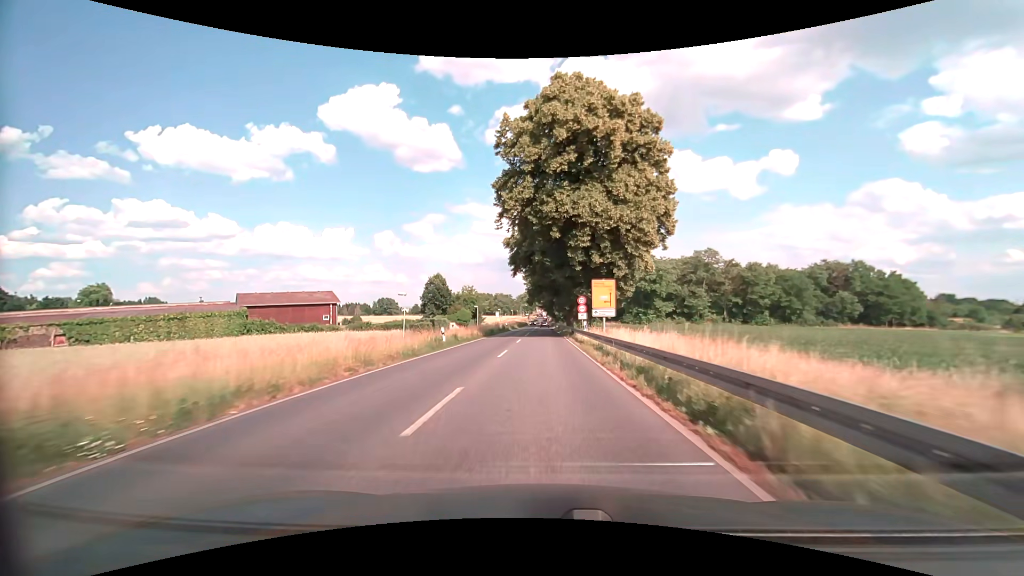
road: primary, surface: asphalt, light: Day
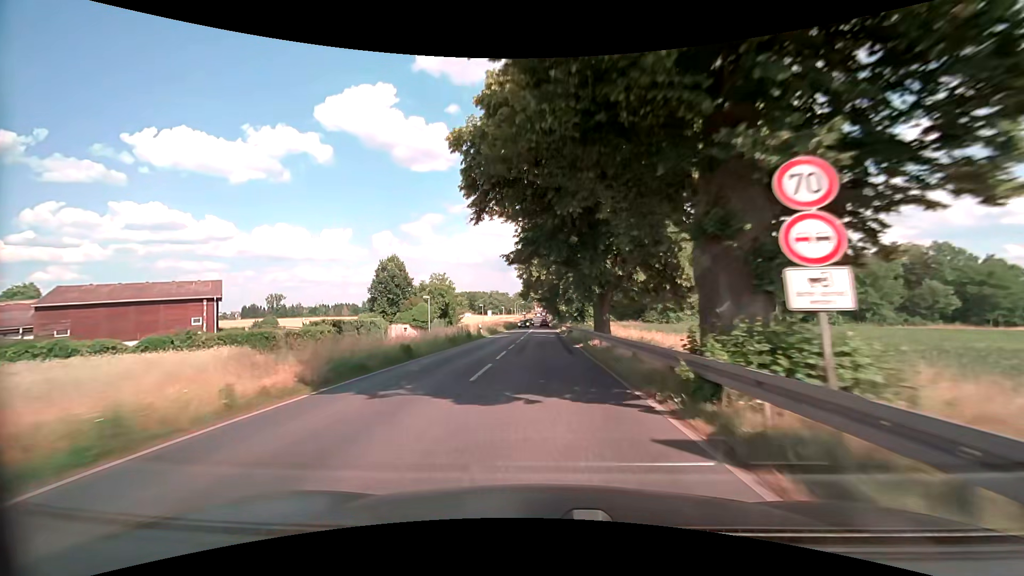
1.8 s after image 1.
(+0.1, +32.2) m; 0°
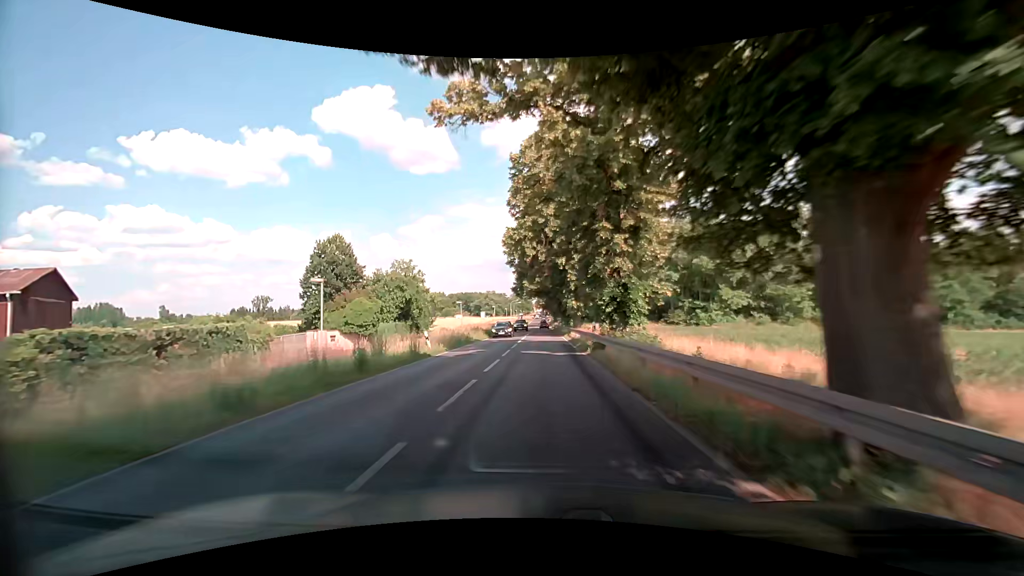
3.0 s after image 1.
(0.0, +21.5) m; 0°
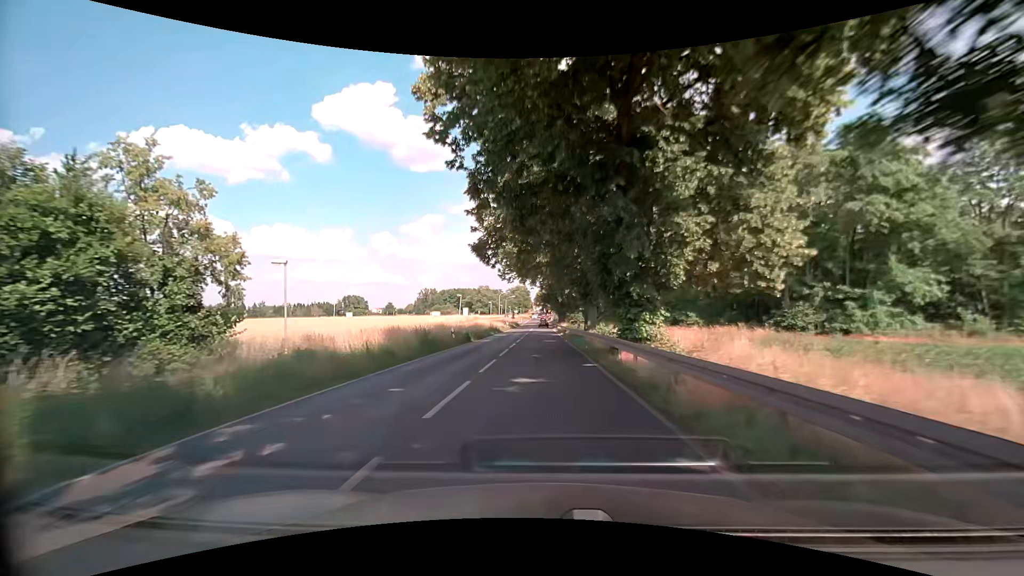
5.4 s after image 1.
(0.0, +43.0) m; 0°
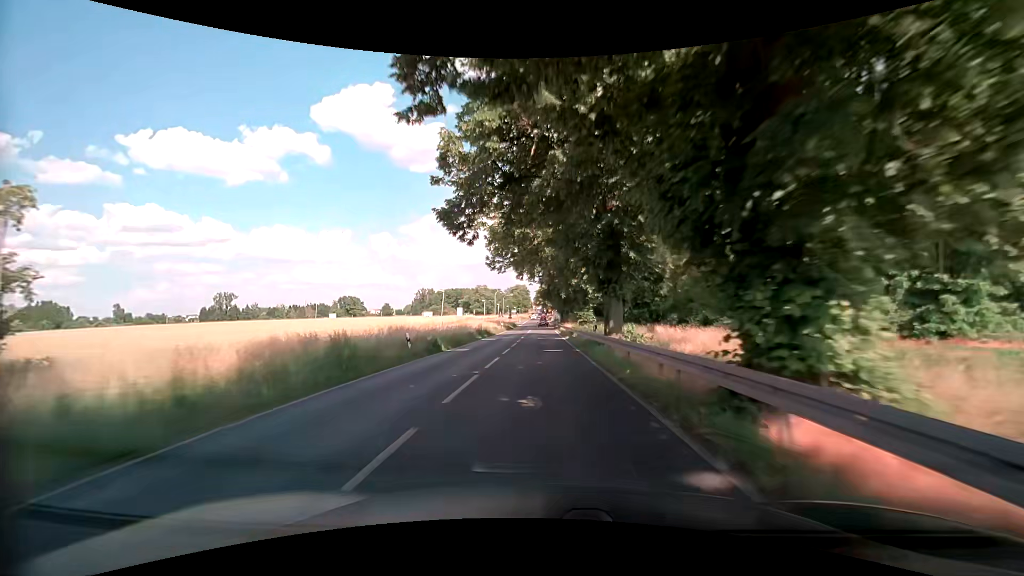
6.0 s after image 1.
(-0.1, +10.7) m; 0°
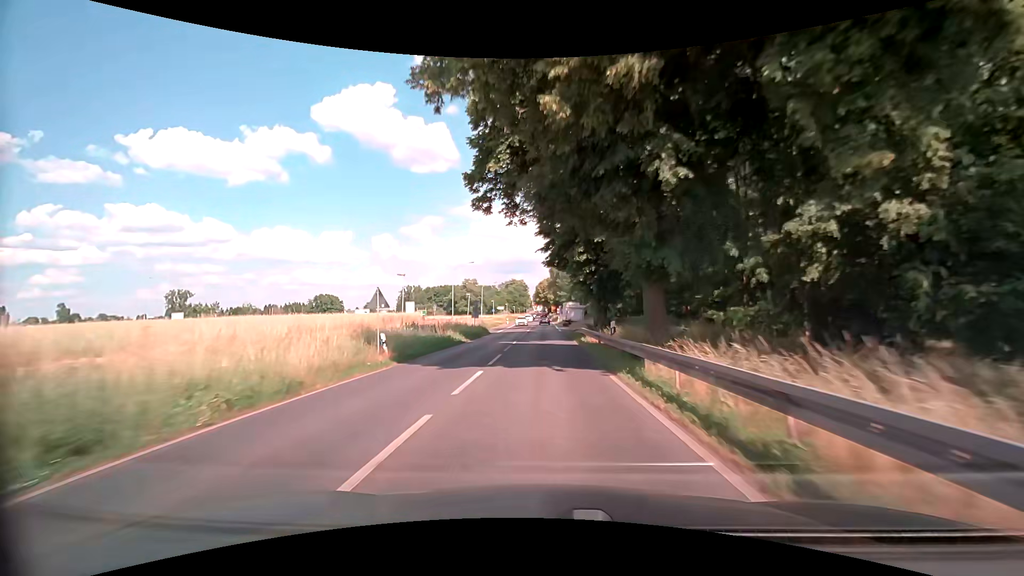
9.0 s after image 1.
(0.0, +53.7) m; 0°
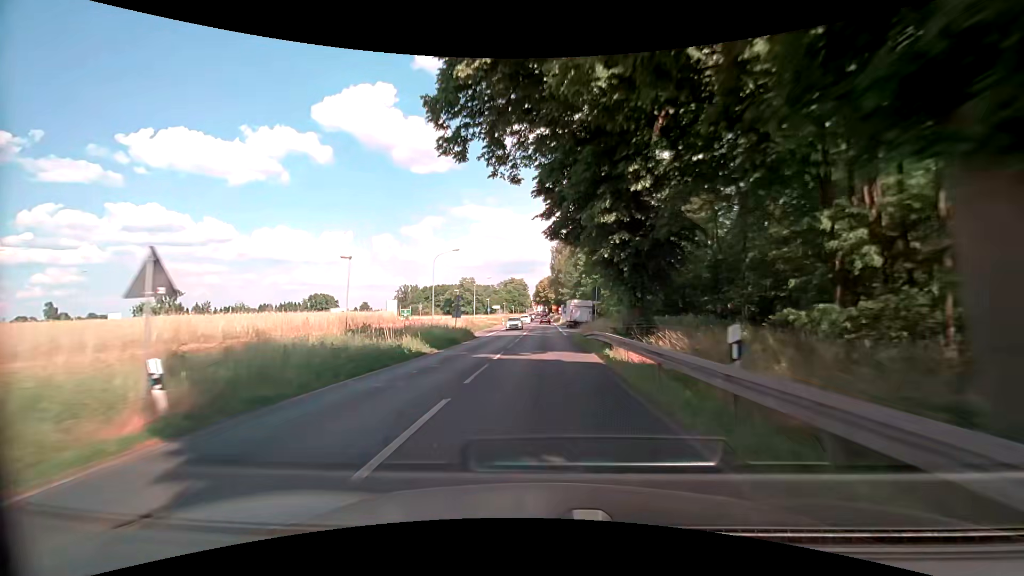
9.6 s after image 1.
(0.0, +10.7) m; 0°
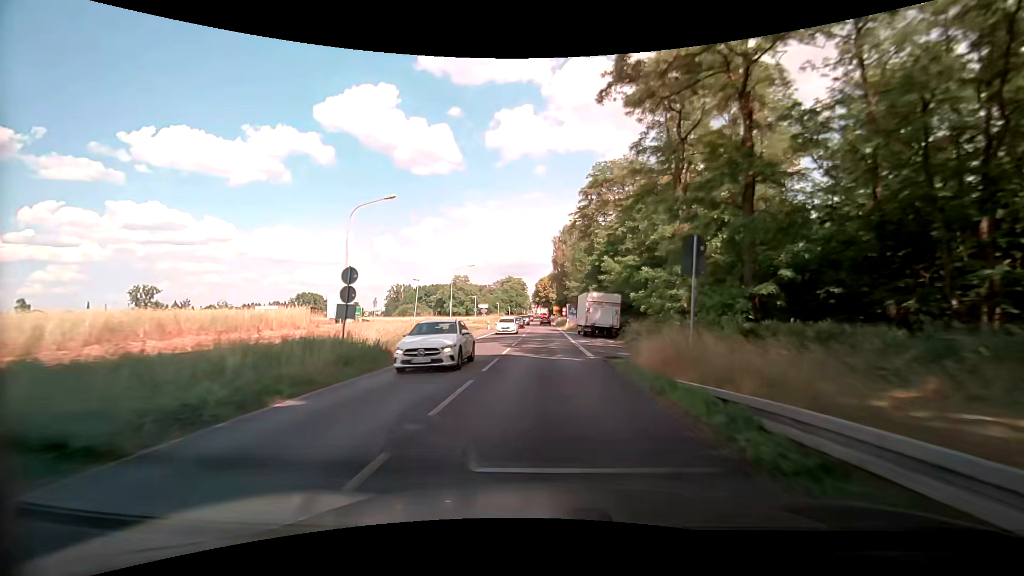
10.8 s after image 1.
(0.0, +21.4) m; -1°
(0, +10) (0, +20) (0, +30) (+1, +40) (+1, +50) (+1, +60) (+1, +70) (+2, +80) (+2, +90) (+2, +100) m
